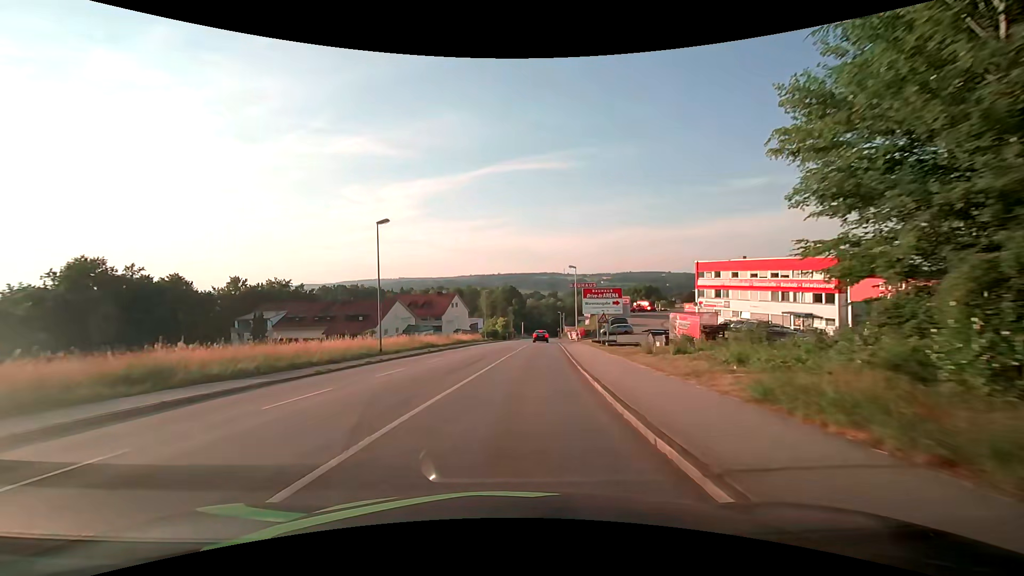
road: tertiary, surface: asphalt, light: Day
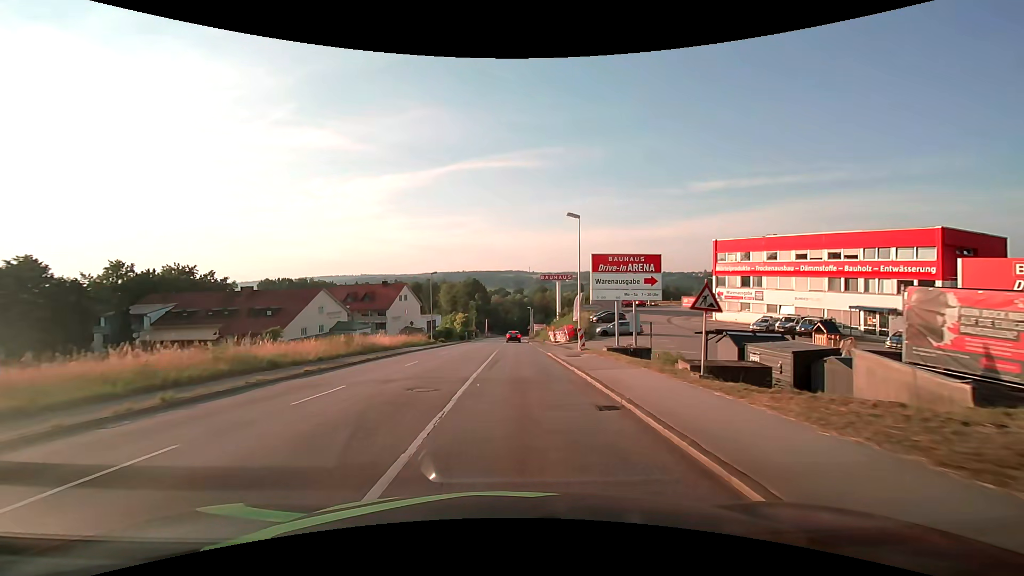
(+0.9, +23.4) m; +4°
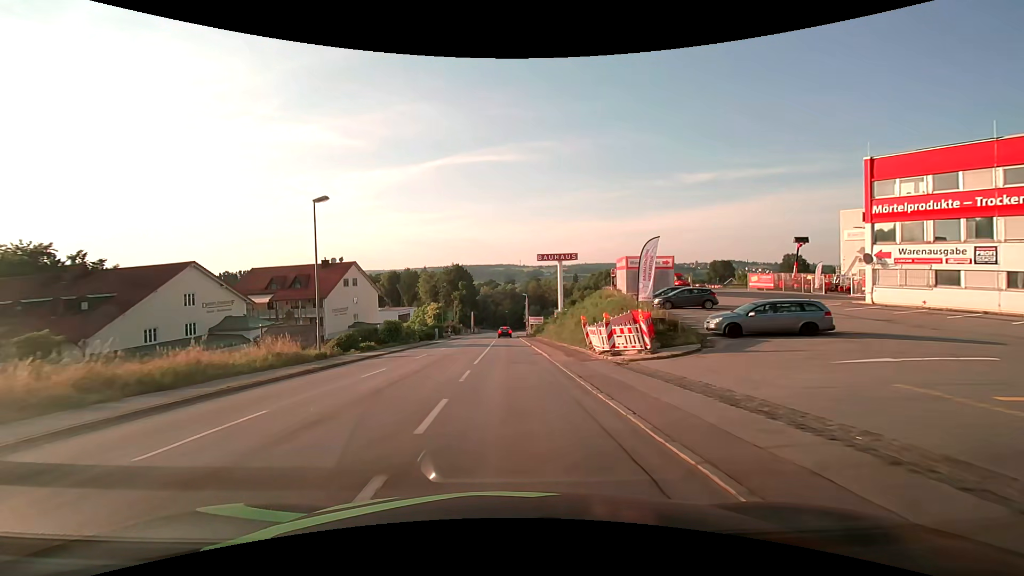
(+0.5, +31.2) m; +1°
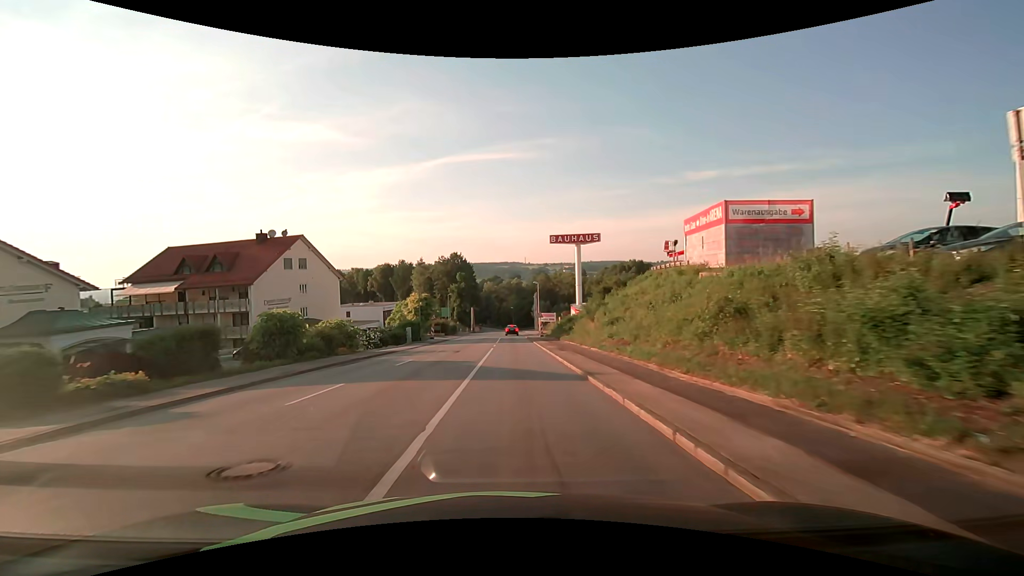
(-0.2, +23.3) m; -1°
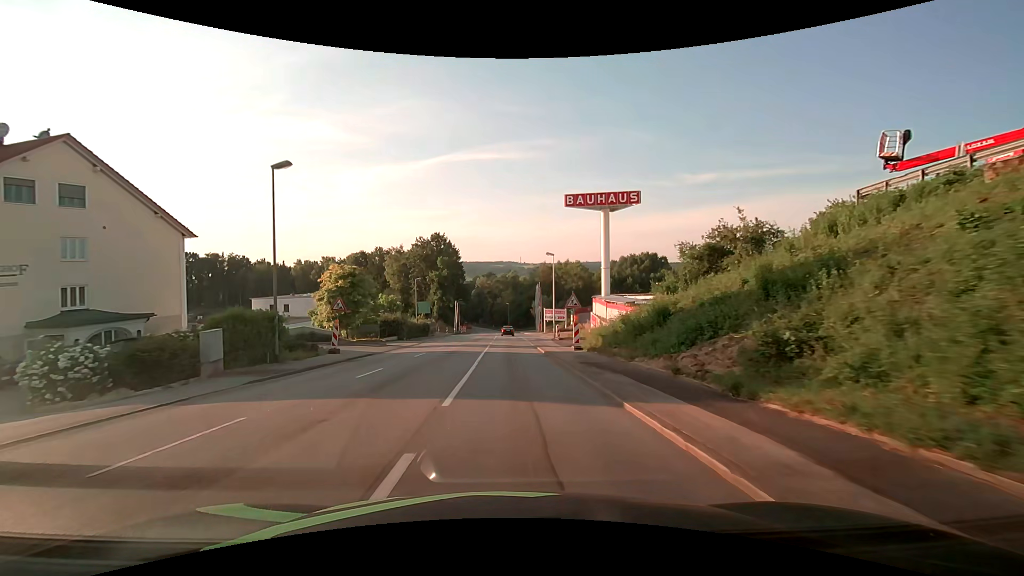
(+0.1, +31.3) m; +1°
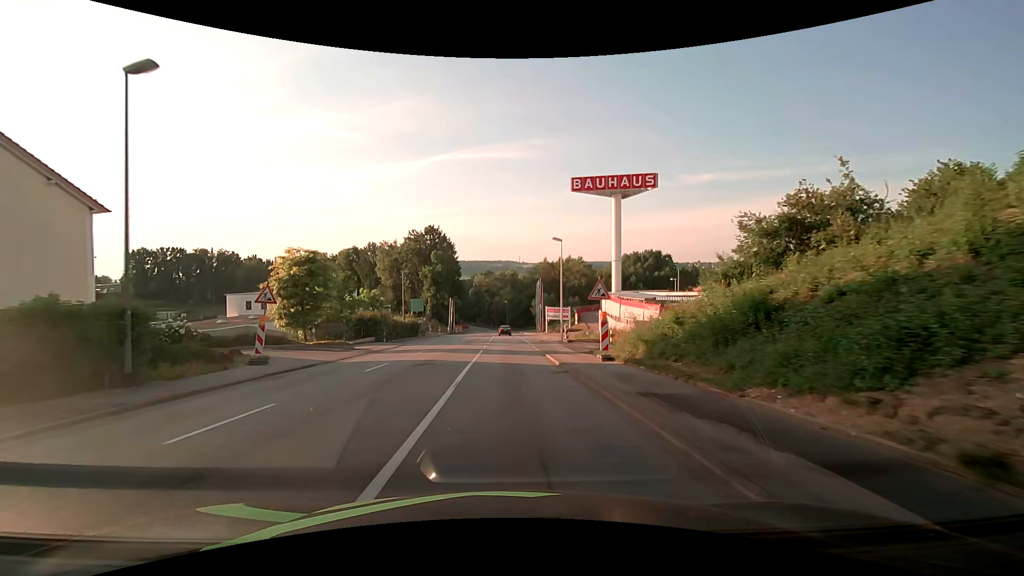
(0.0, +7.7) m; 0°
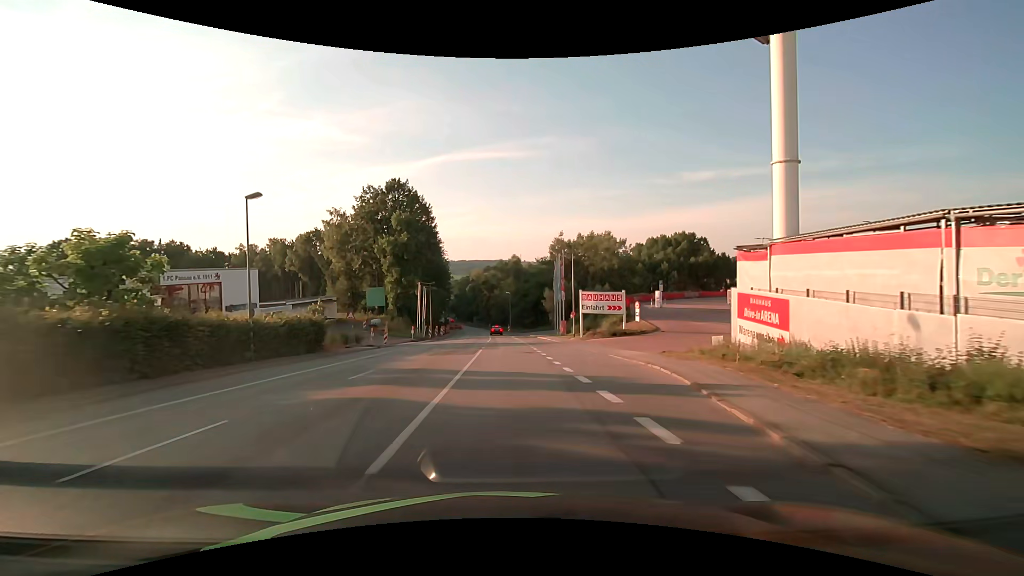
(-0.1, +37.3) m; 0°
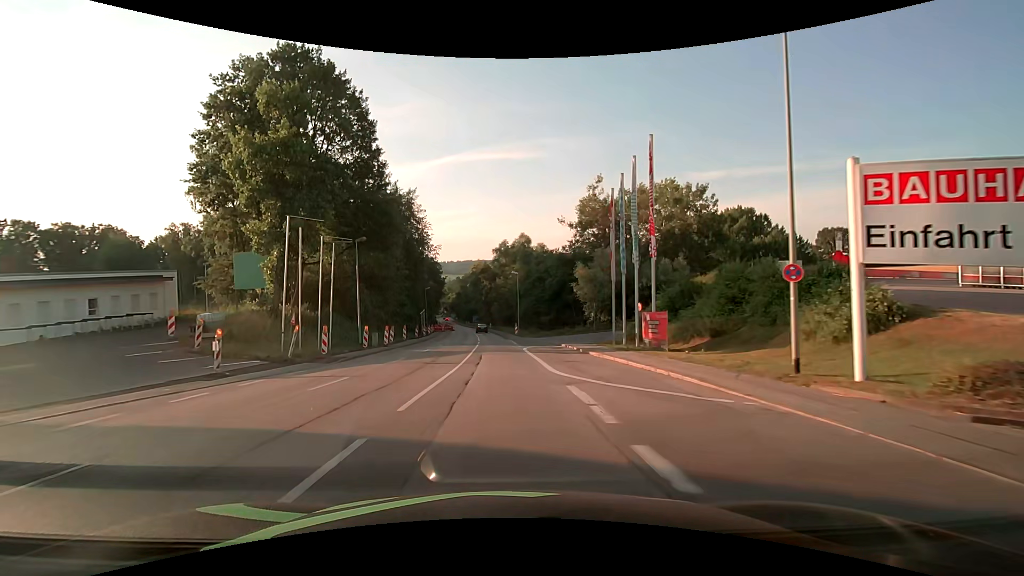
(+0.2, +37.9) m; -1°
(0, +10) (0, +20) (0, +30) (-1, +40) (-1, +50) (-2, +60) (-3, +70) (-4, +80) (-5, +90) (-6, +100) m
